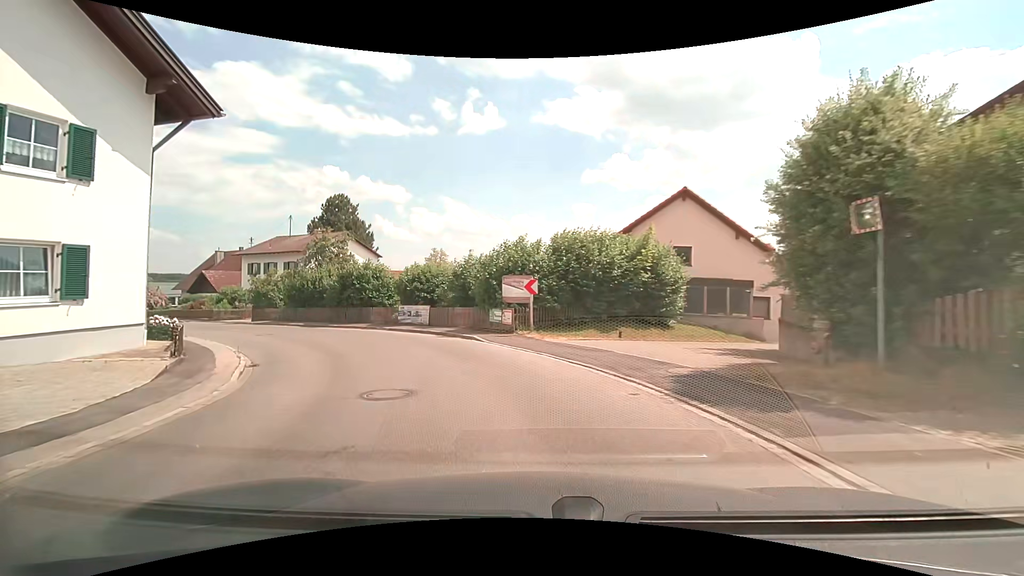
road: tertiary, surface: asphalt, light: Day
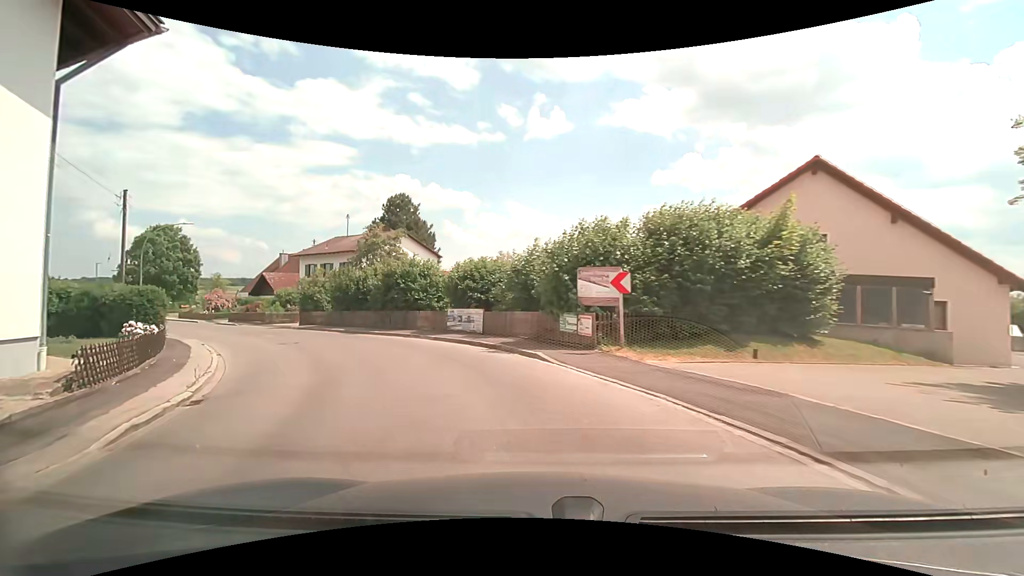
(-0.3, +5.2) m; -8°
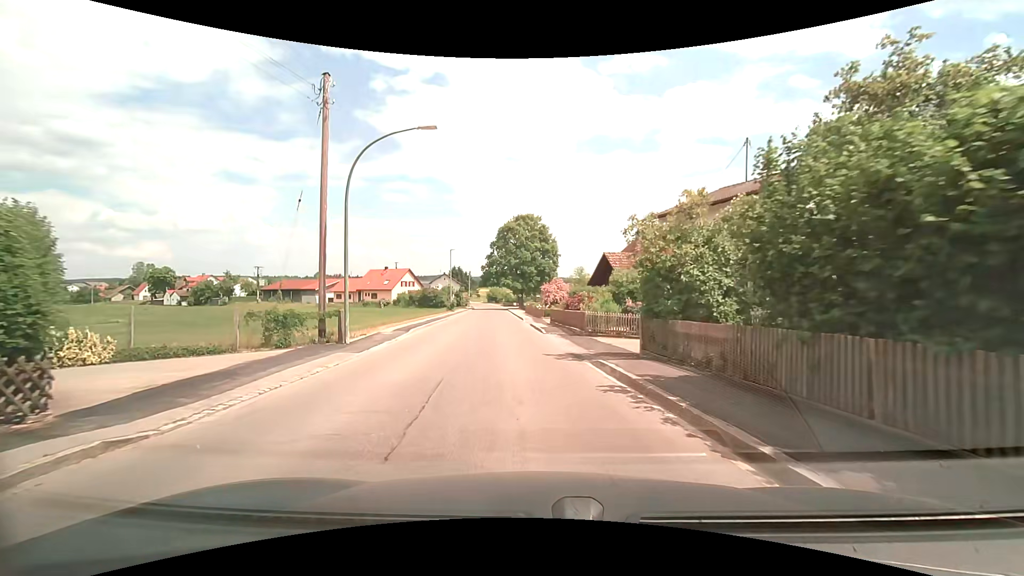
(-9.0, +23.2) m; -40°
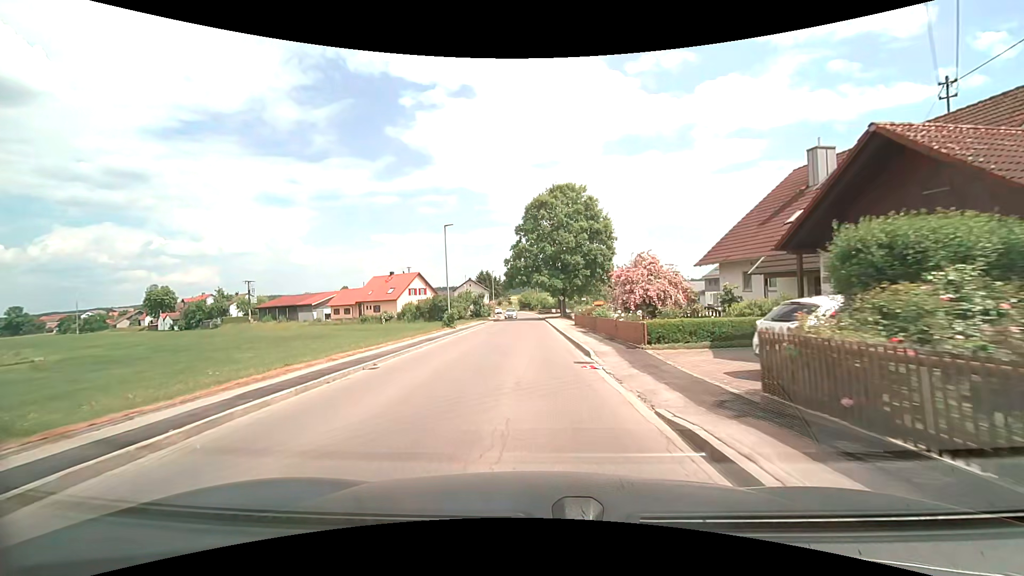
(-1.2, +26.0) m; -4°
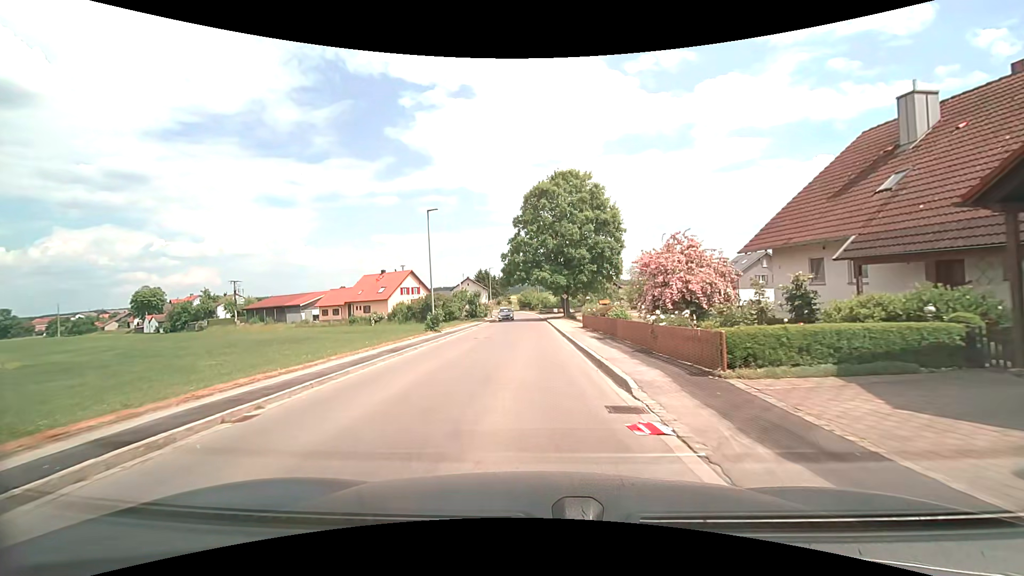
(0.0, +6.0) m; 0°
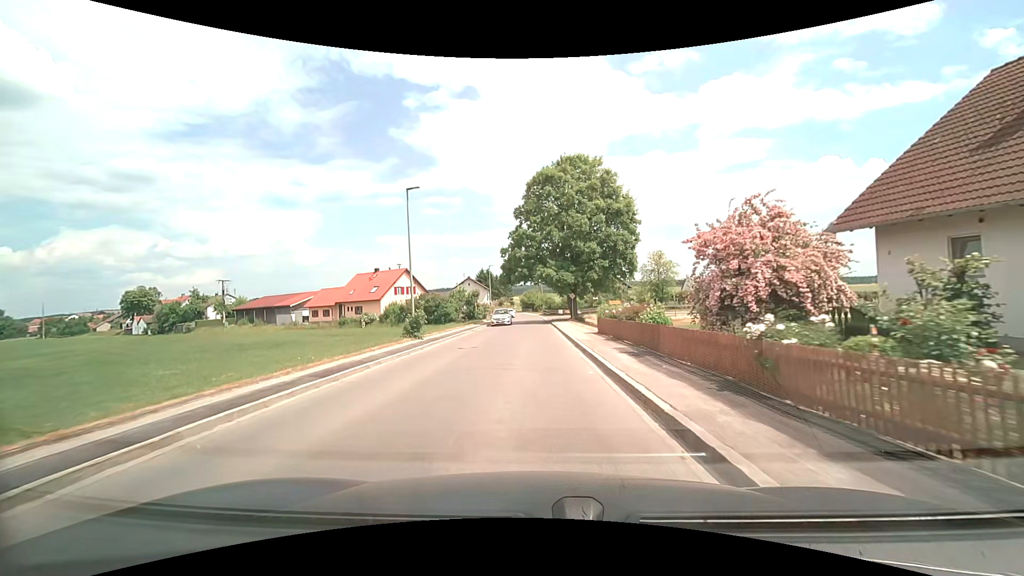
(0.0, +6.0) m; 0°
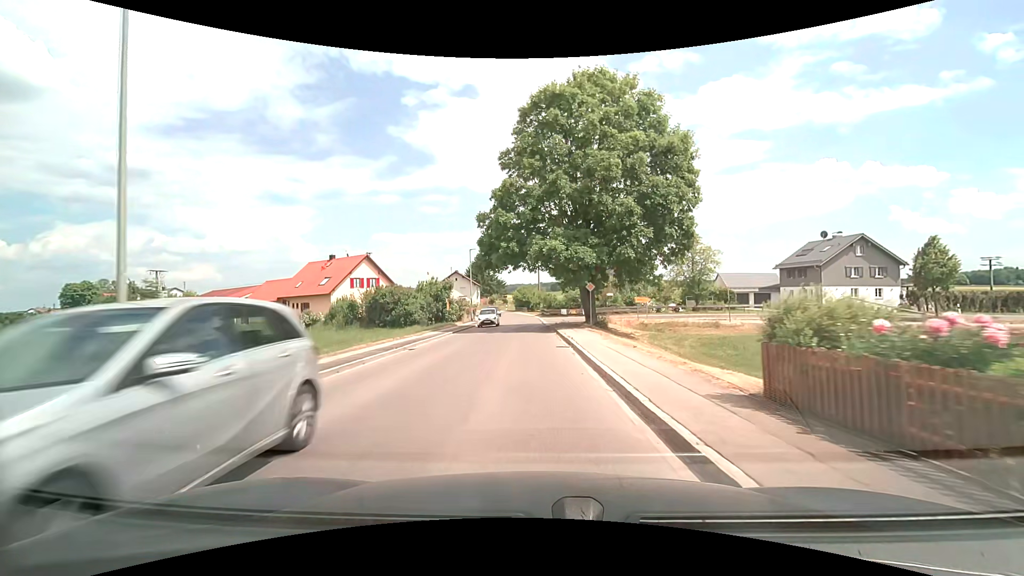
(0.0, +18.2) m; 0°
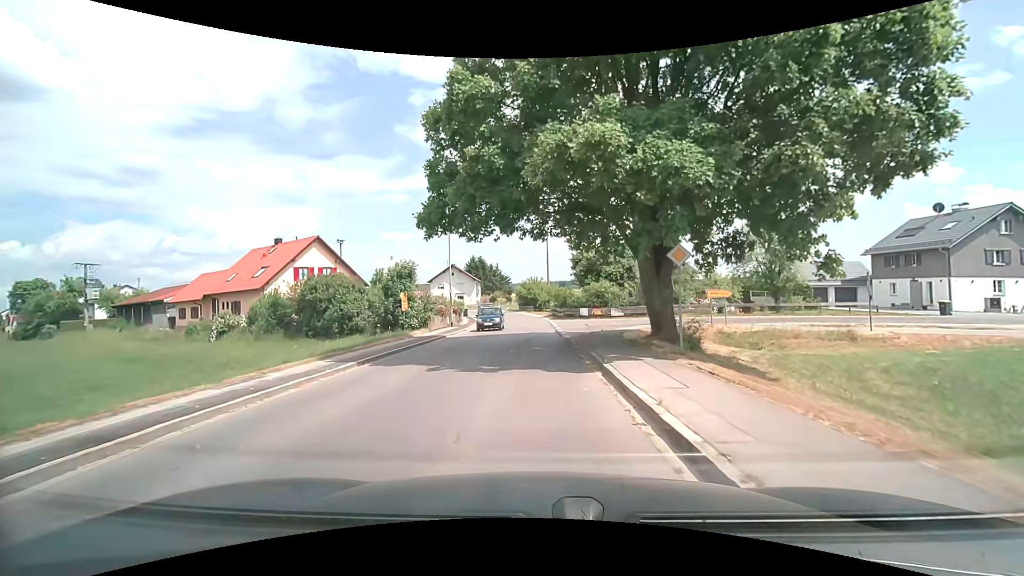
(-0.1, +16.9) m; 0°
